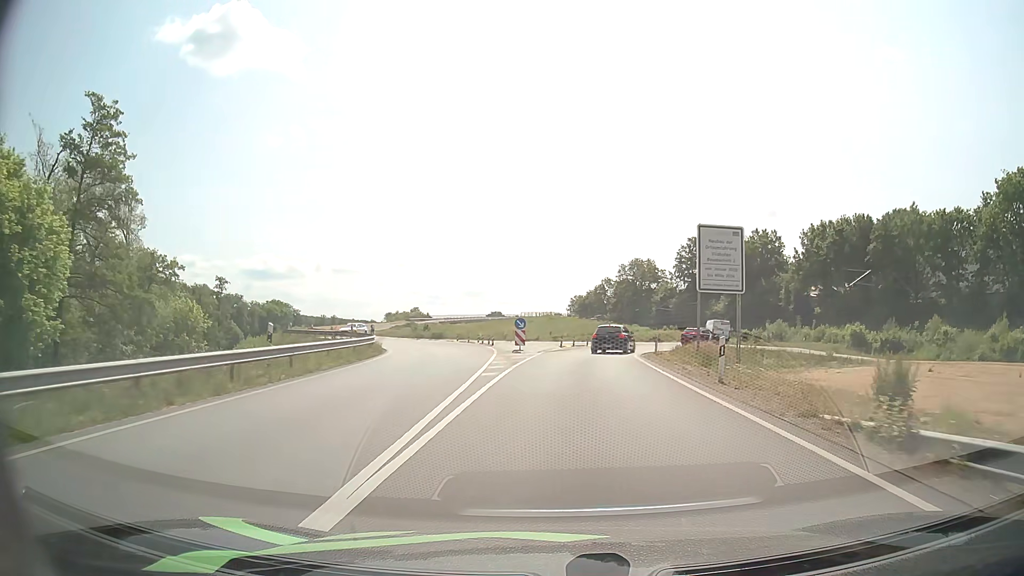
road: primary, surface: asphalt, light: Day
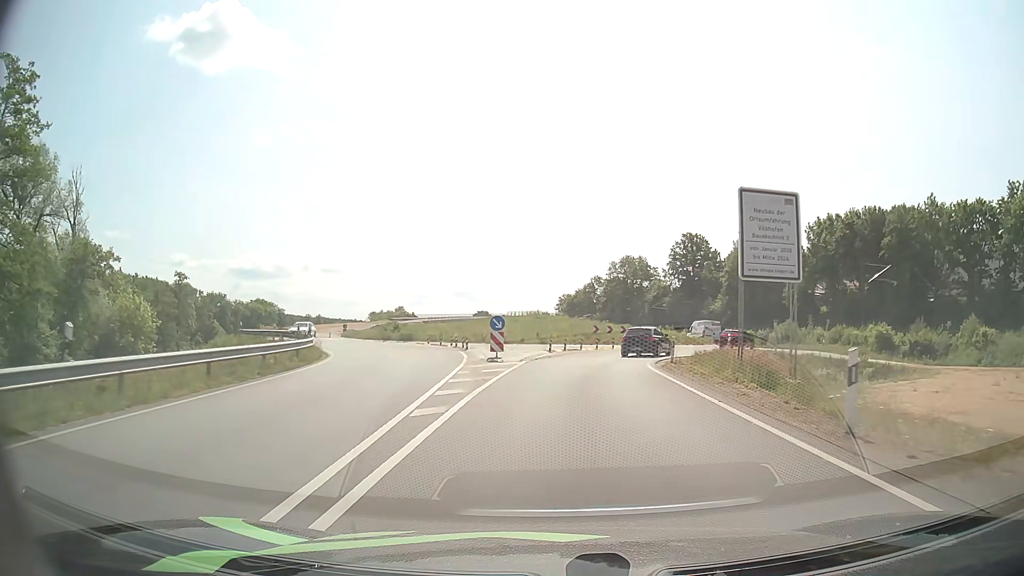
(+0.1, +7.6) m; +1°
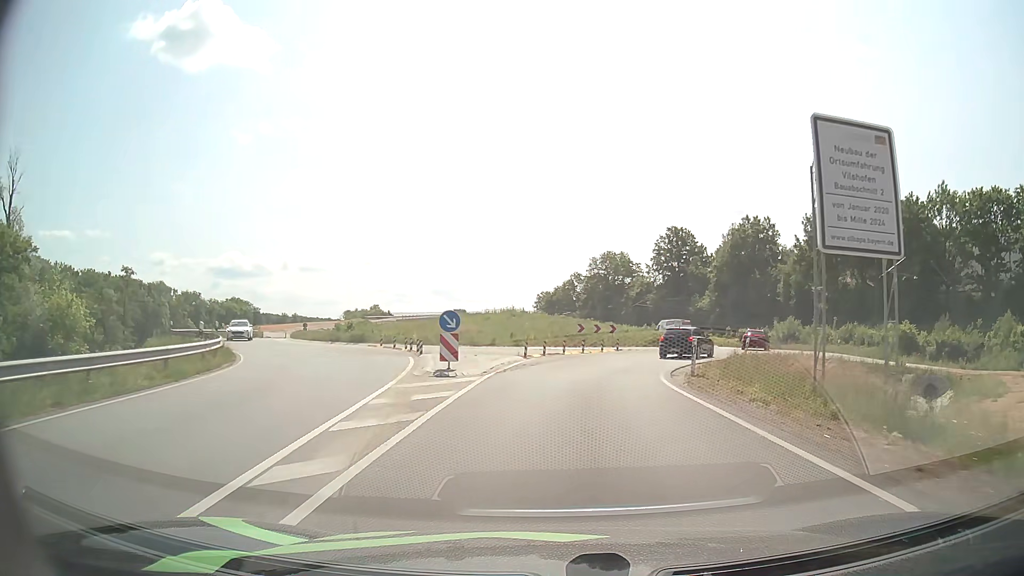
(+0.1, +7.3) m; +2°
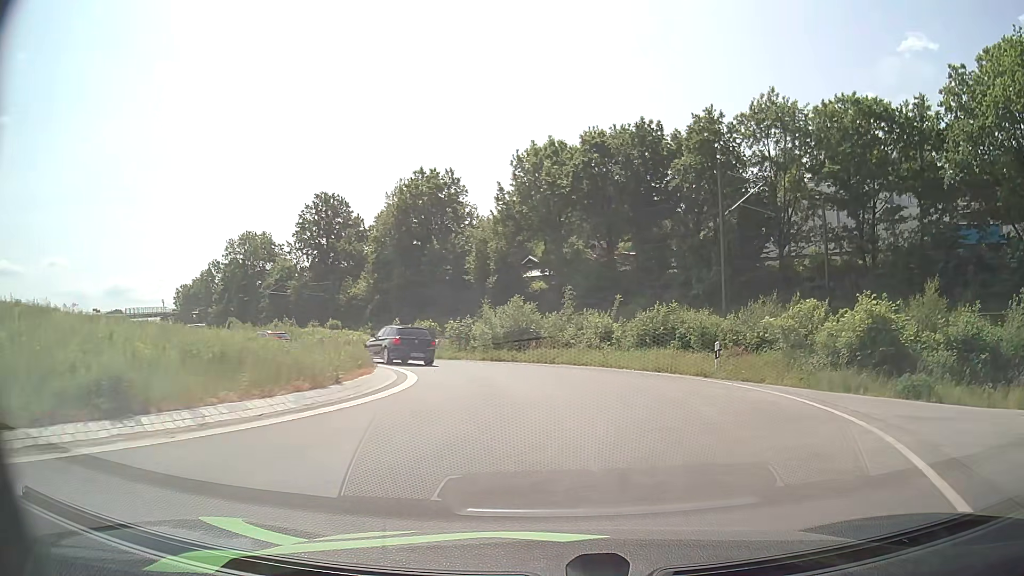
(+7.0, +31.9) m; +30°
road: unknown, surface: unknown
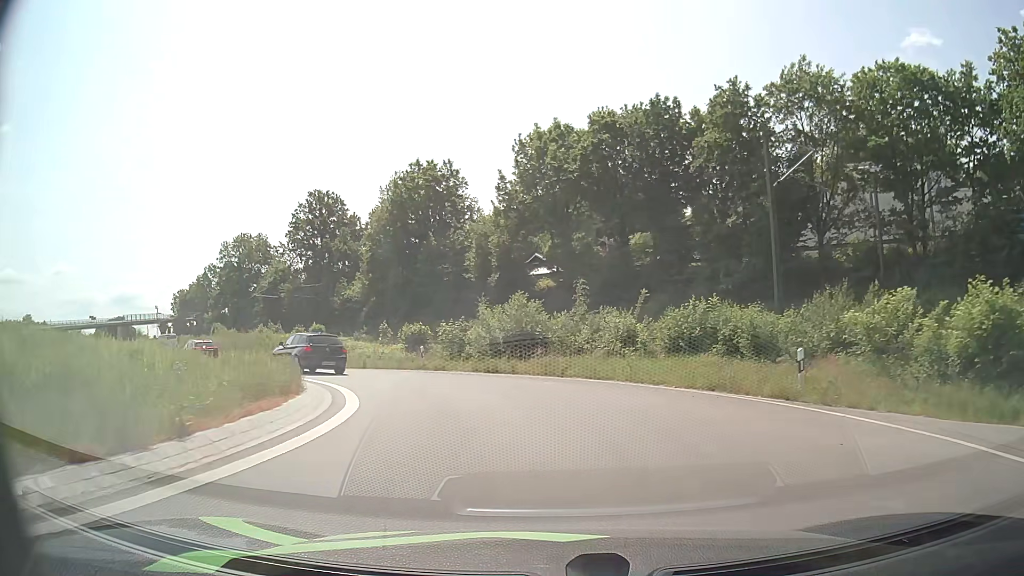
(0.0, +6.2) m; -1°
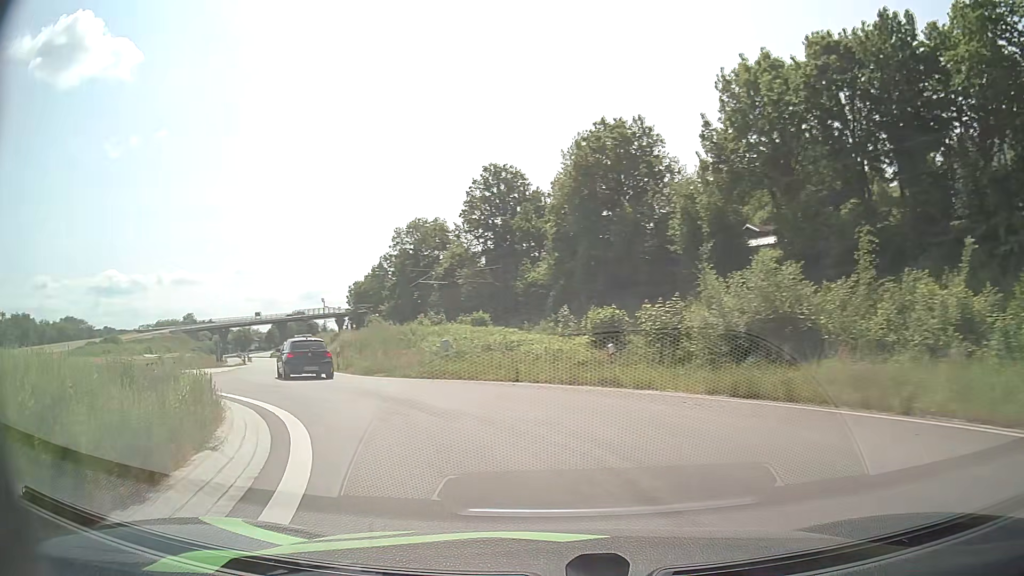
(-1.4, +12.2) m; -16°
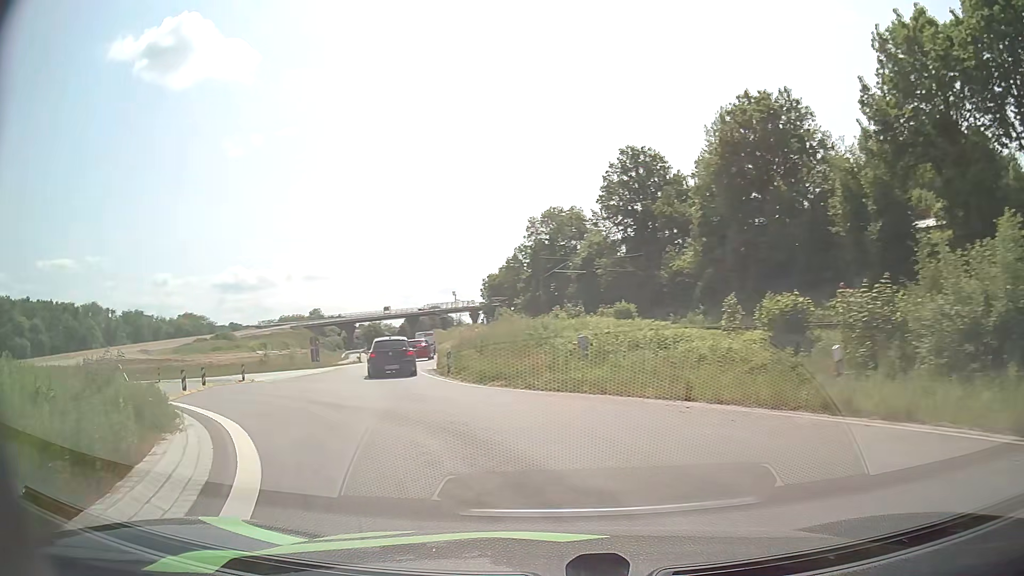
(-0.6, +6.0) m; -12°
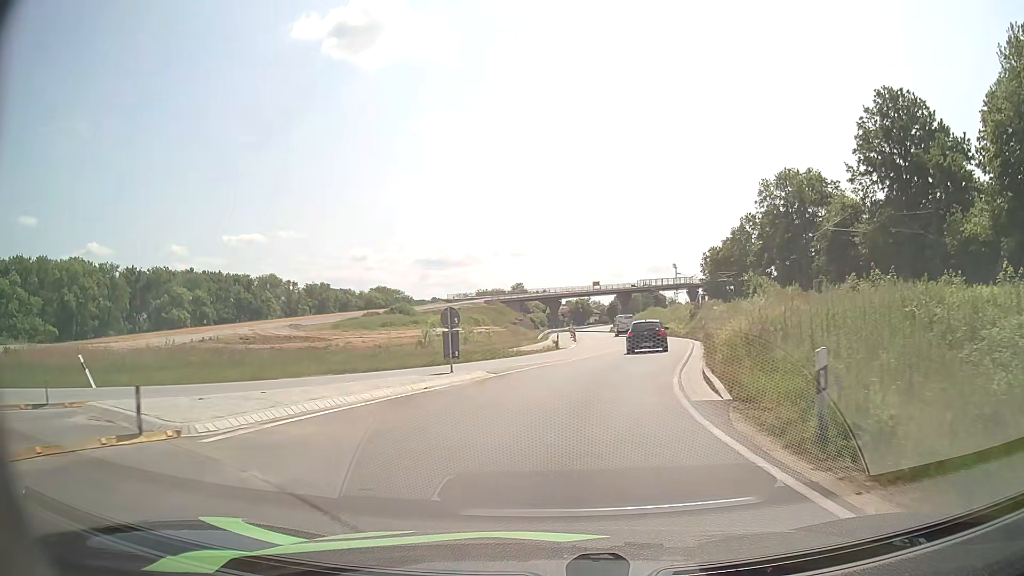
(-4.2, +17.6) m; -19°
(0, +10) (+2, +20) (+4, +30) (+6, +40) (+7, +49) (+8, +59) (+9, +69) (+9, +79) (+9, +89) (+10, +99) m
